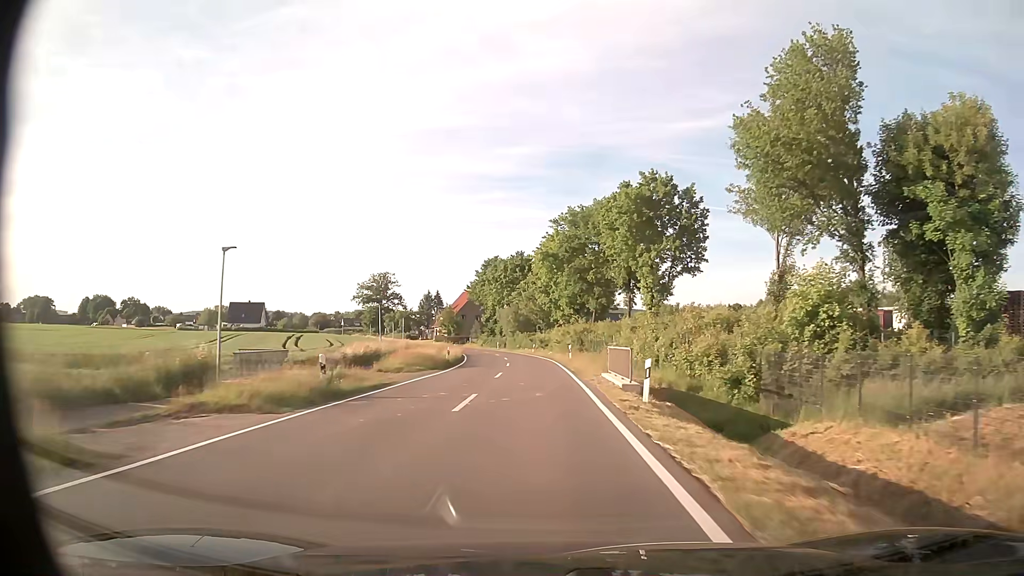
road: tertiary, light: Day
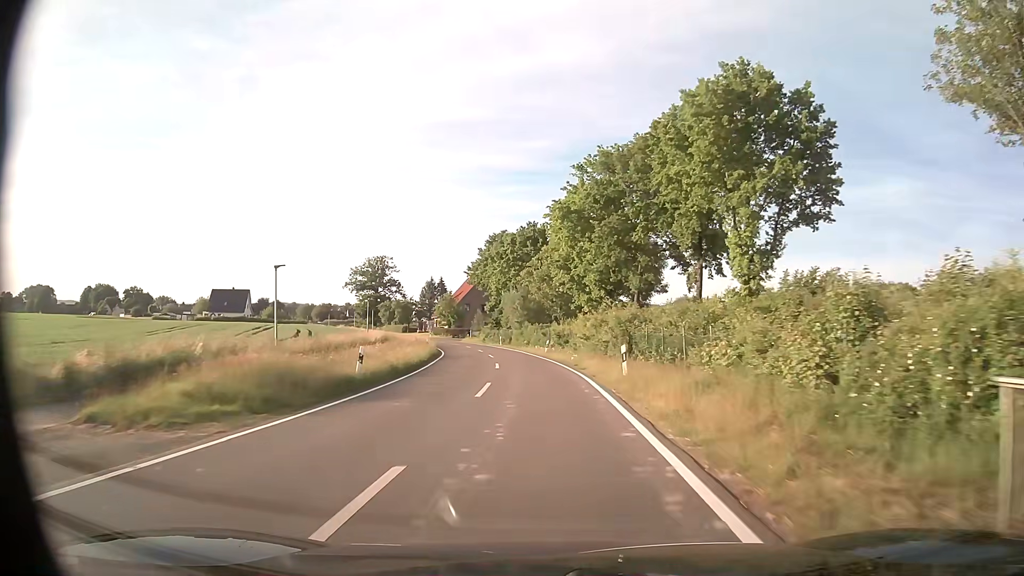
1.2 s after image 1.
(-0.3, +22.0) m; -1°
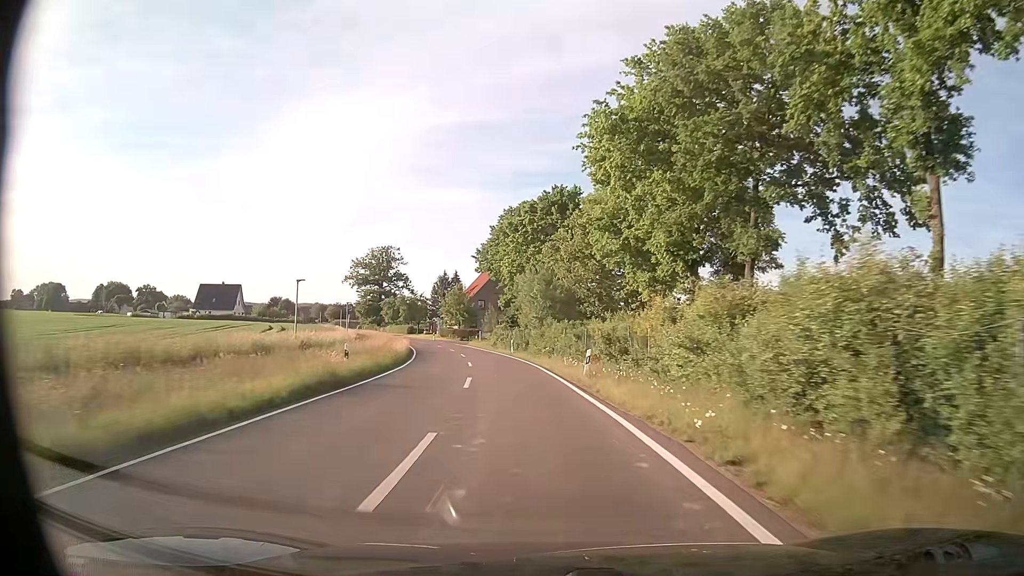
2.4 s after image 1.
(-0.3, +21.9) m; -2°
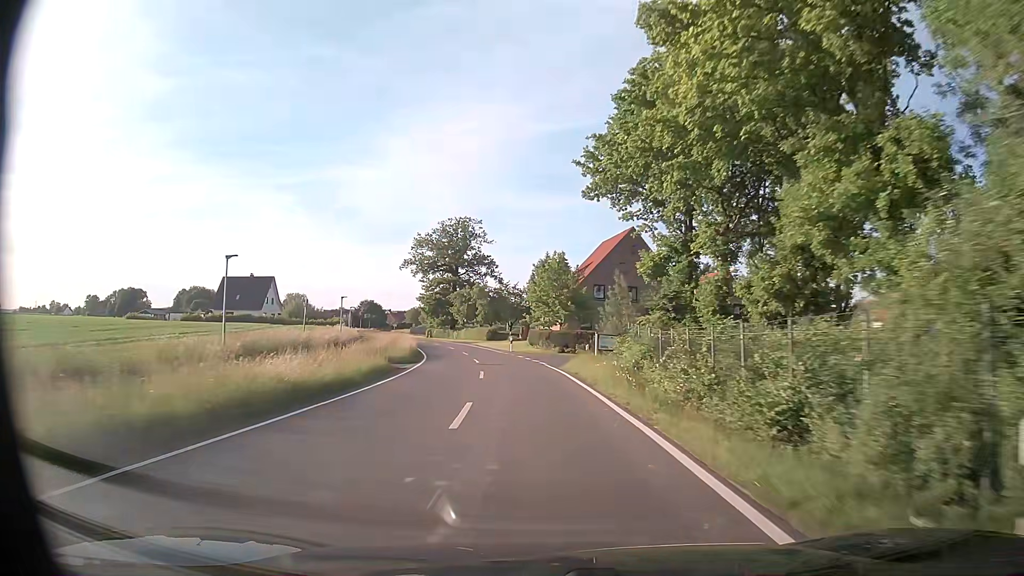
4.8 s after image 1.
(-3.9, +43.4) m; -10°
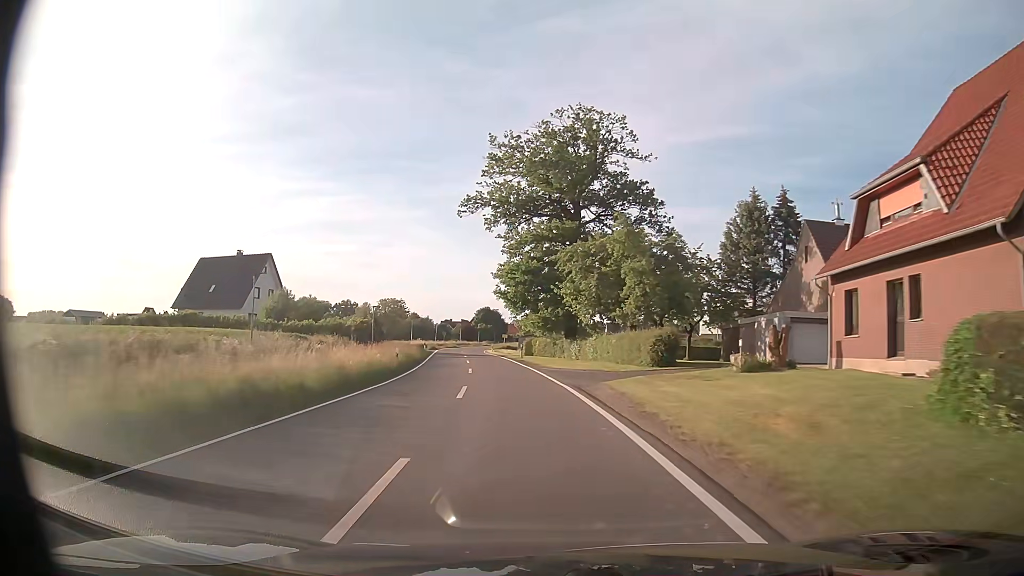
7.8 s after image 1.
(-5.6, +54.7) m; -12°
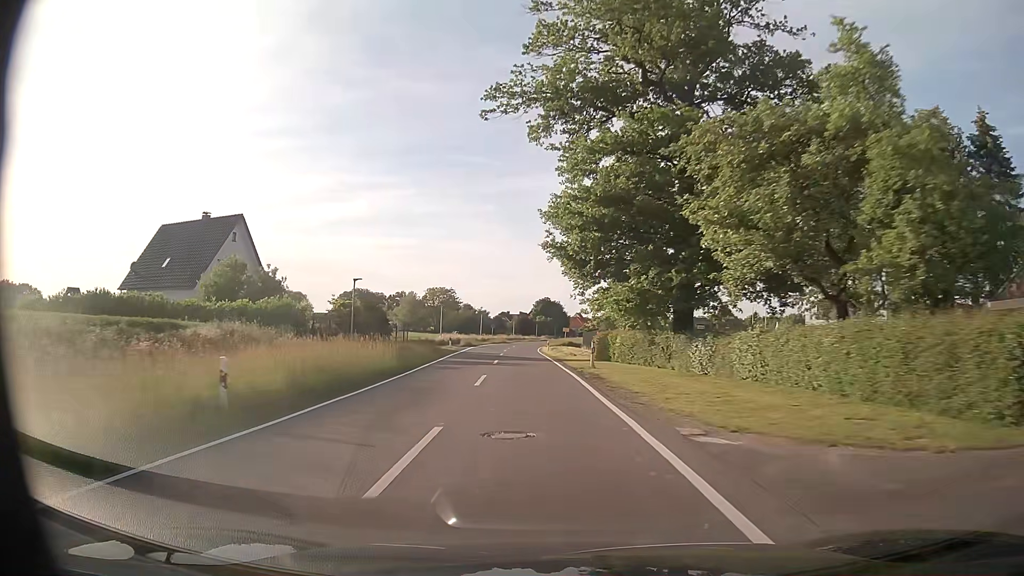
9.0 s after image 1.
(-1.1, +22.2) m; -5°
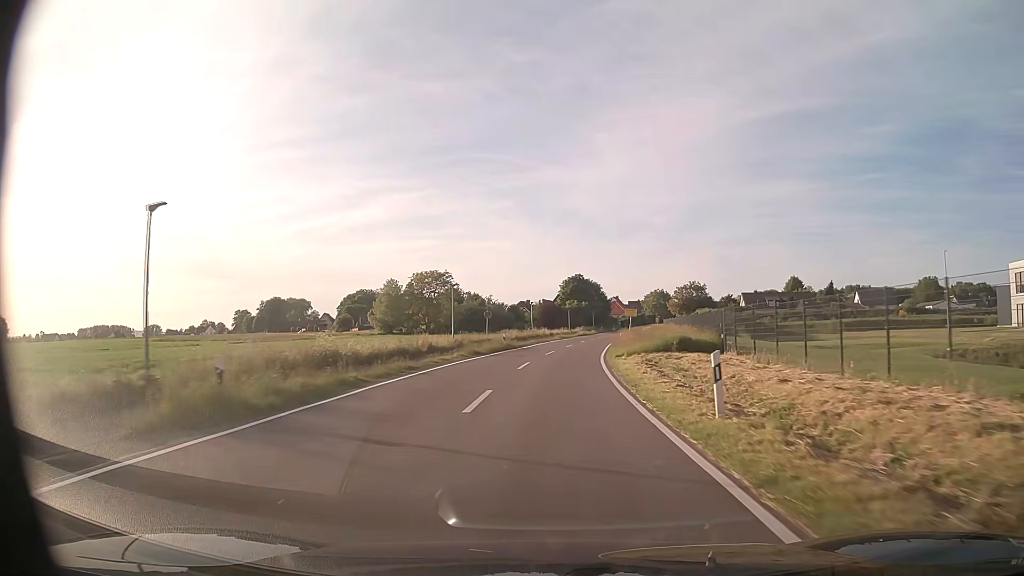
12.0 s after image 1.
(-2.0, +54.6) m; -2°
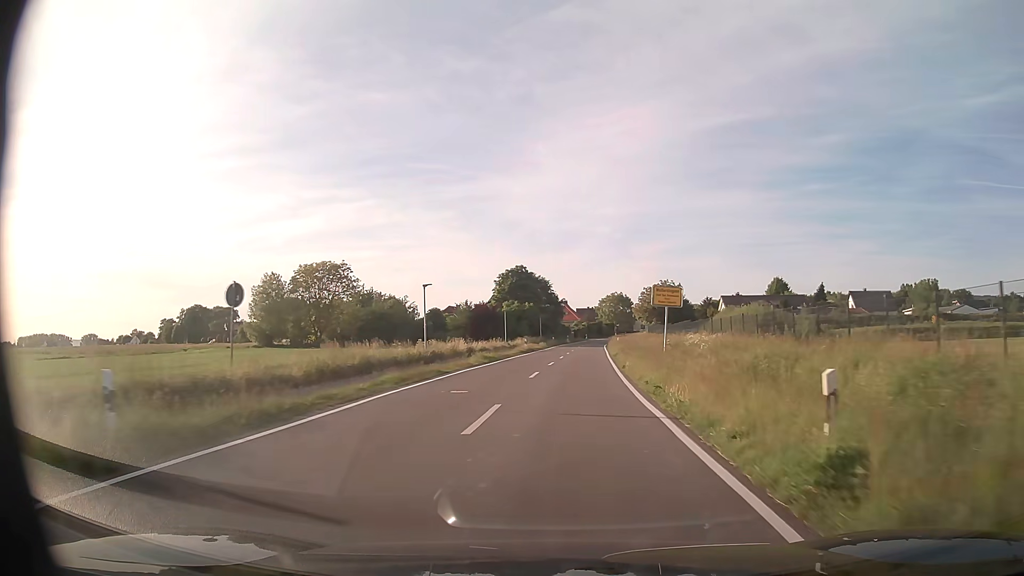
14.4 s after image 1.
(+1.2, +37.6) m; +4°
(0, +10) (+1, +20) (+1, +30) (+2, +40) (+3, +50) (+4, +60) (+5, +70) (+6, +80) (+7, +90) (+8, +100) m
